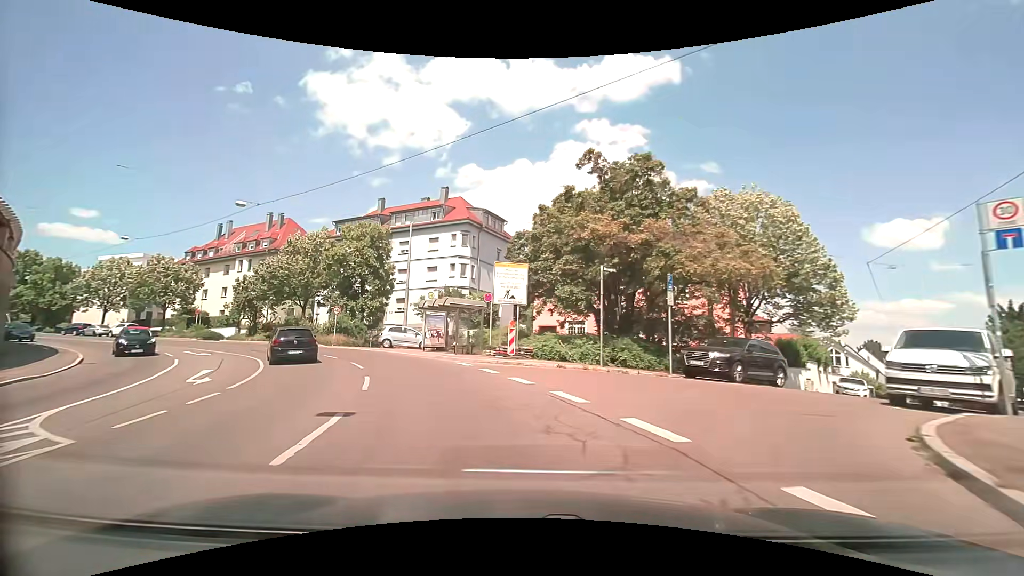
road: secondary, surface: asphalt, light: Day
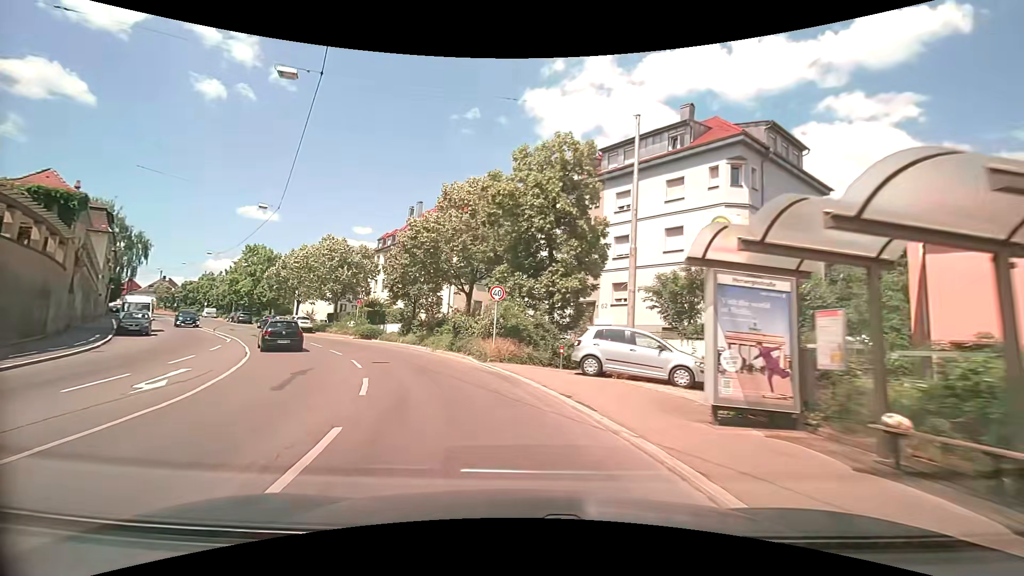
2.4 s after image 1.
(-4.2, +20.2) m; -24°
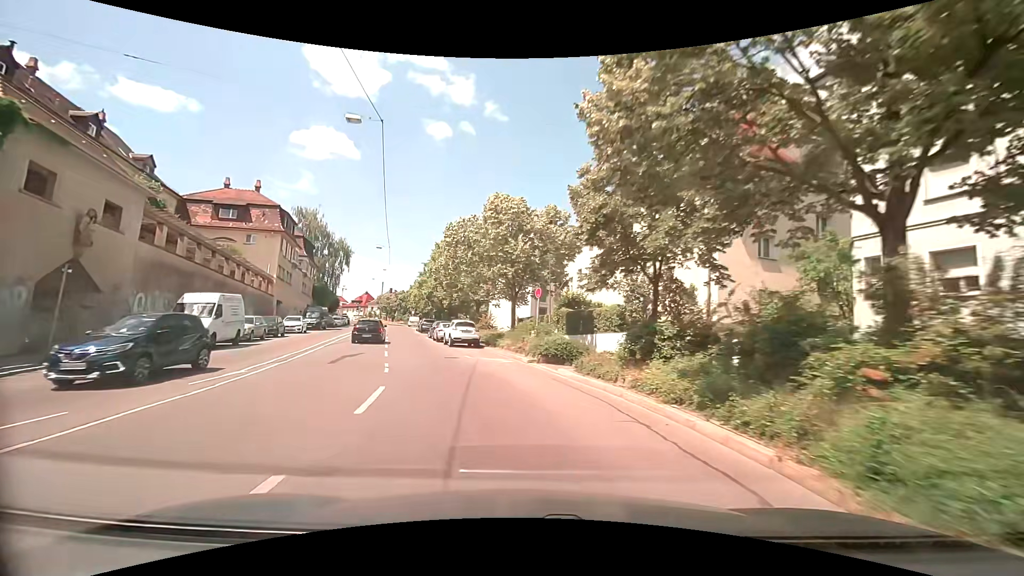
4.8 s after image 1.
(-4.6, +20.6) m; -25°
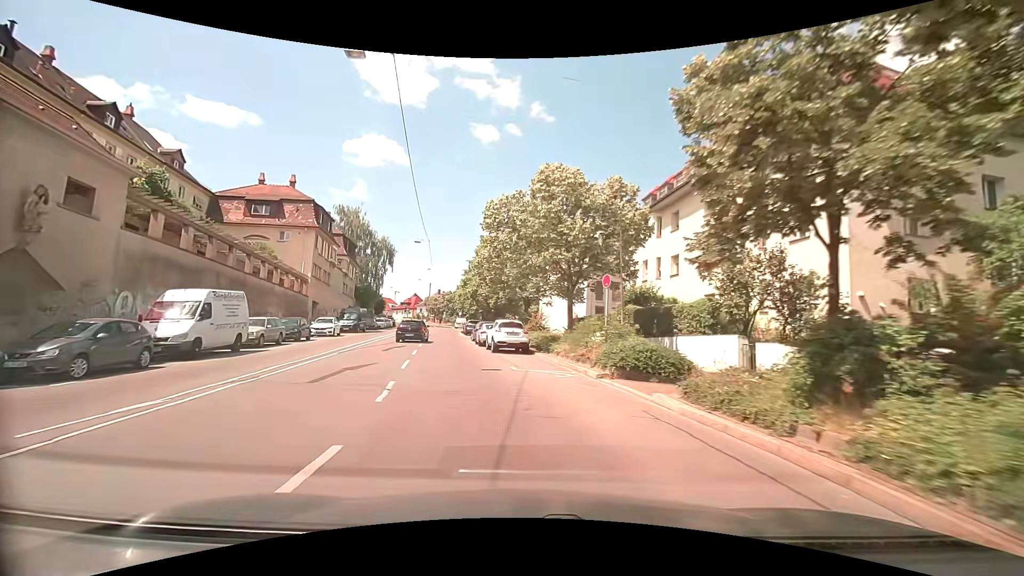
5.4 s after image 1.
(-0.2, +5.4) m; -6°
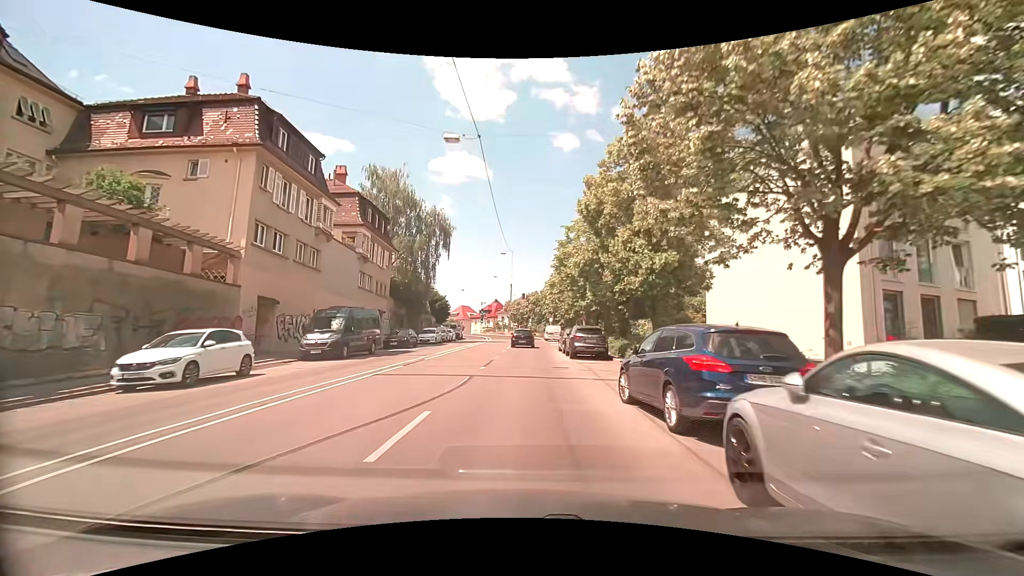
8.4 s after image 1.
(-3.6, +27.5) m; -9°
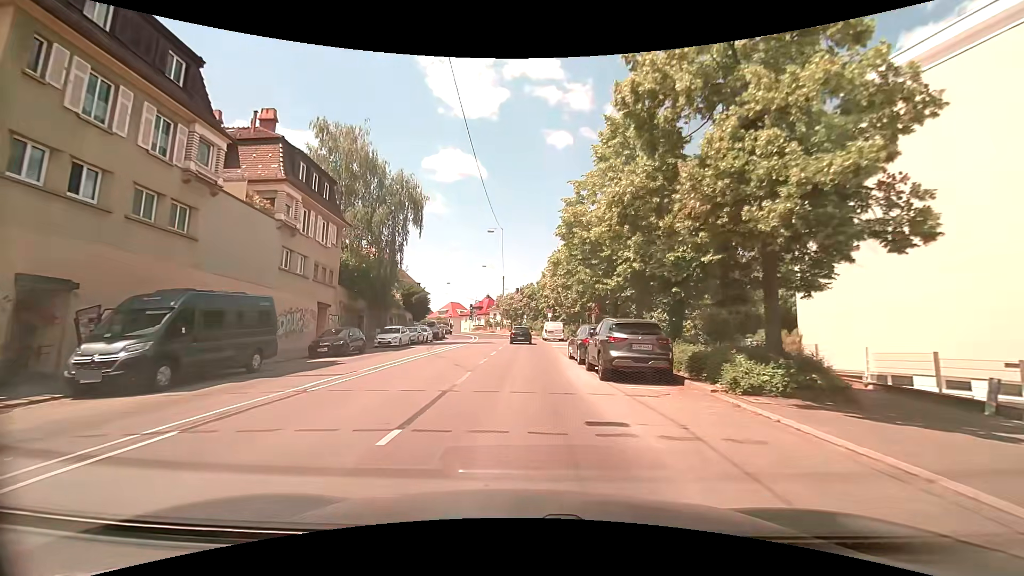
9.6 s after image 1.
(-0.1, +11.4) m; 0°
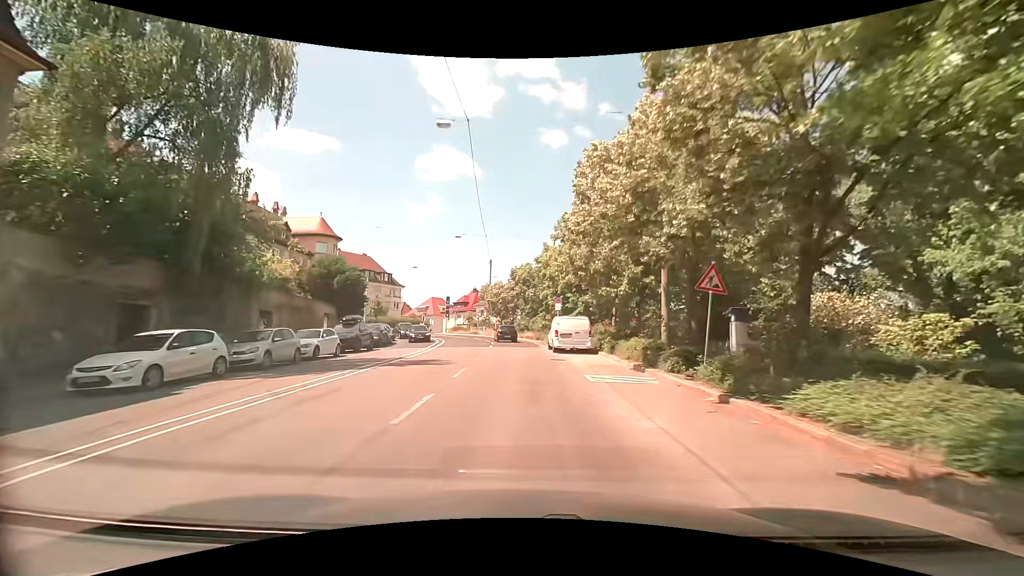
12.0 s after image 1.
(+0.2, +22.9) m; +1°
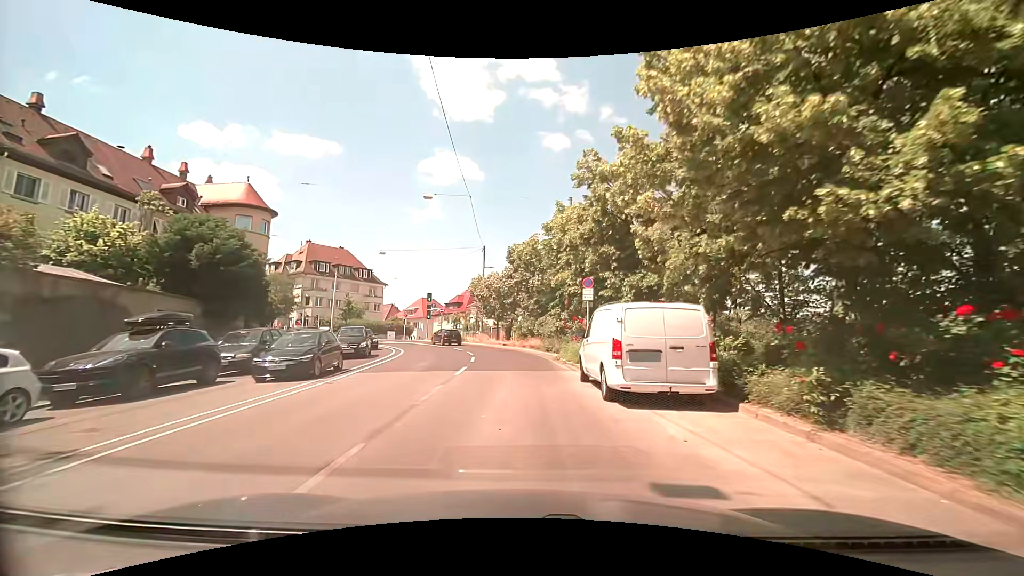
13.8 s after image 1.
(-0.1, +15.9) m; -2°
(0, +10) (0, +20) (-1, +30) (-3, +40) (-7, +49) (-13, +57) (-20, +64) (-28, +69) (-38, +72) (-48, +74) m
